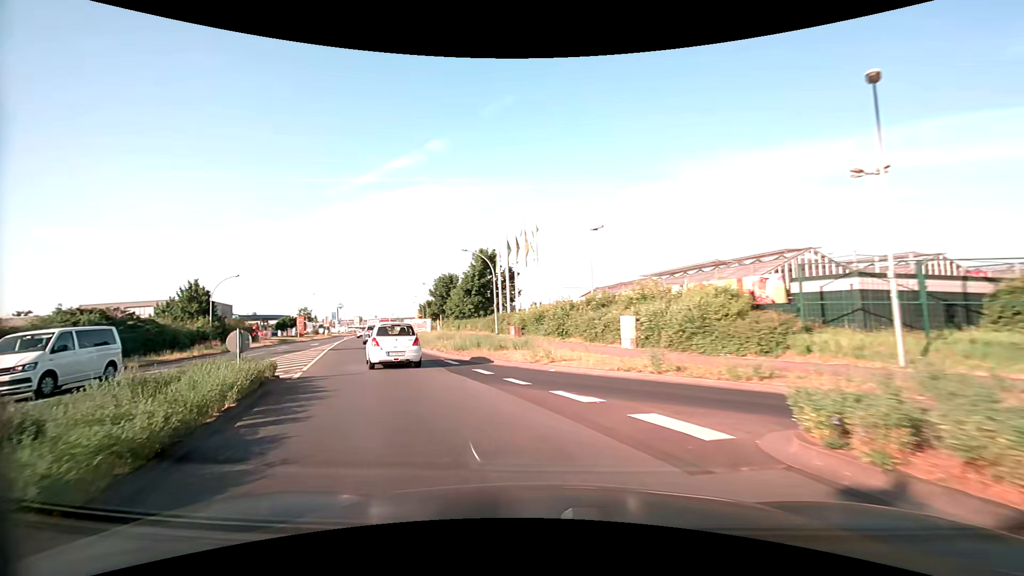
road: tertiary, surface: asphalt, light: Day
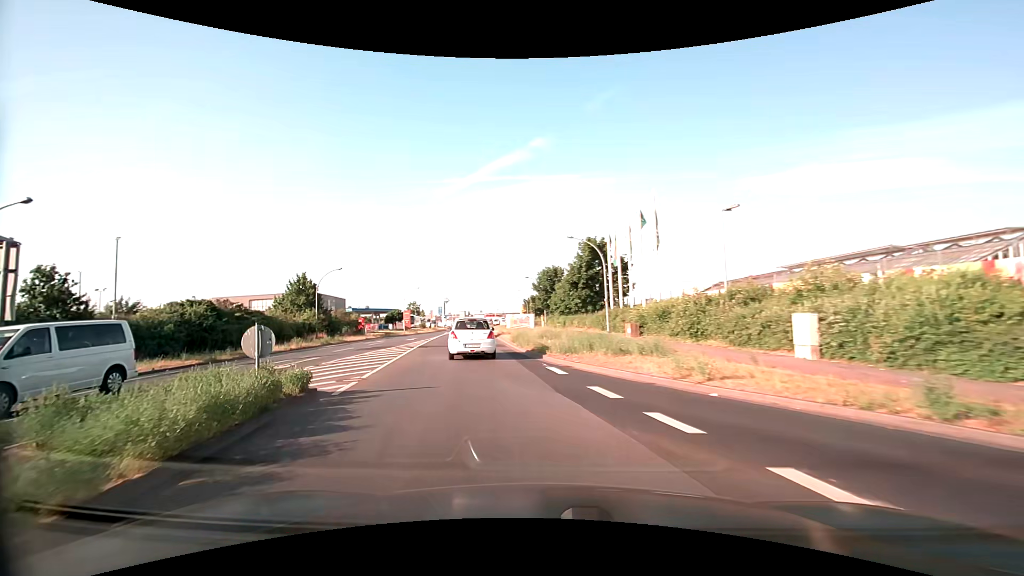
(-0.5, +4.9) m; -12°
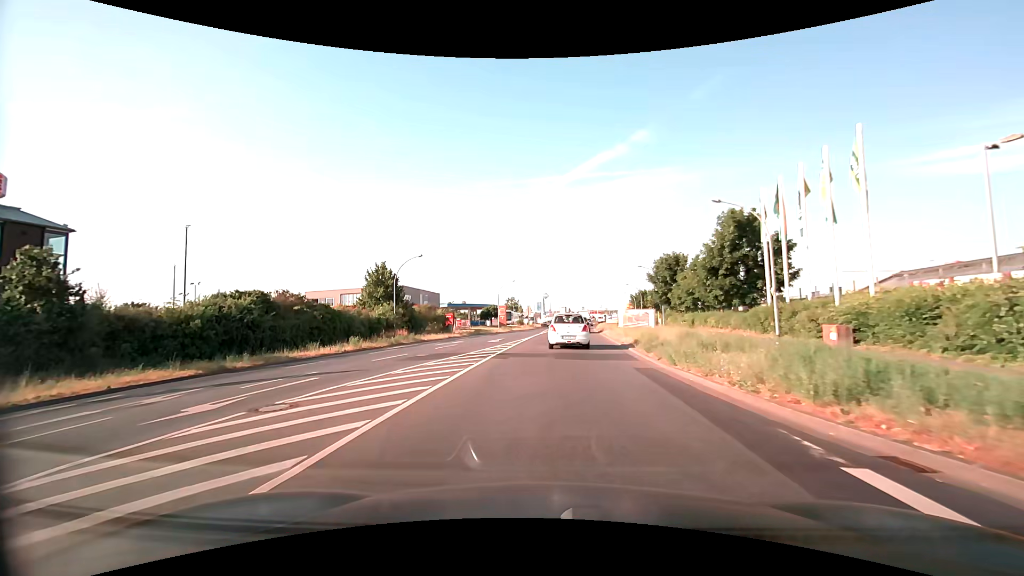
(-1.3, +9.9) m; -12°
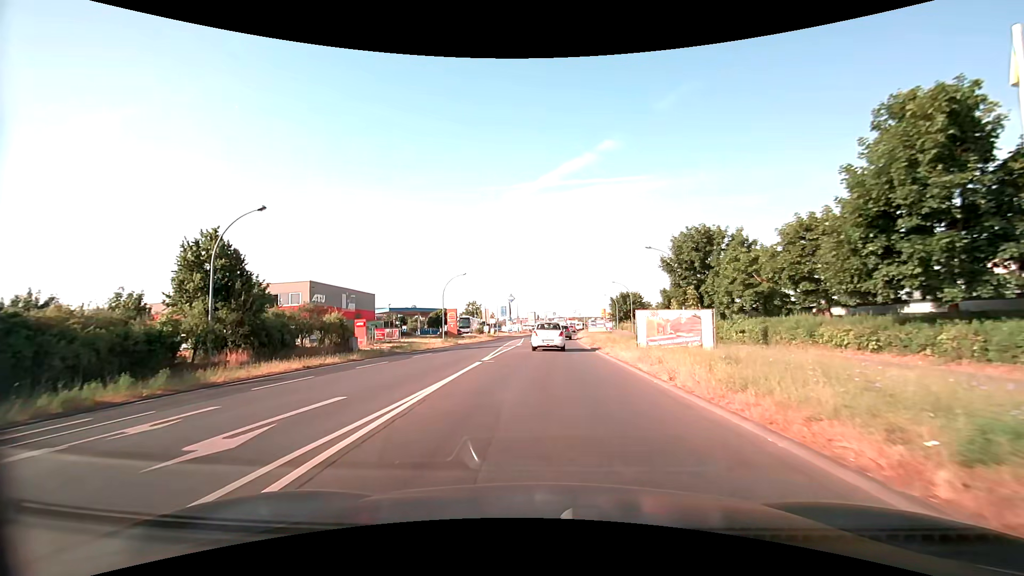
(+0.4, +22.1) m; +4°
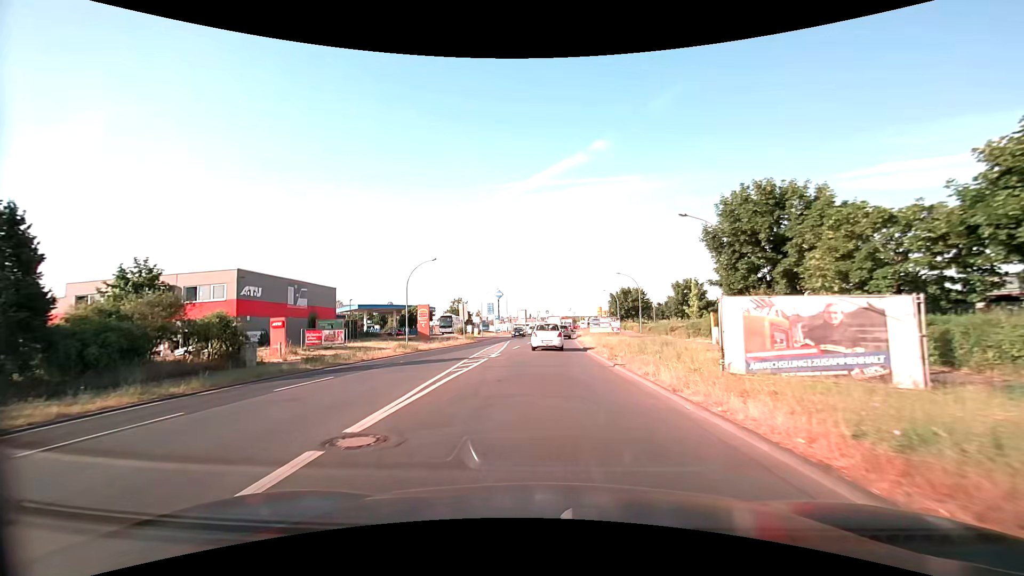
(0.0, +12.5) m; 0°
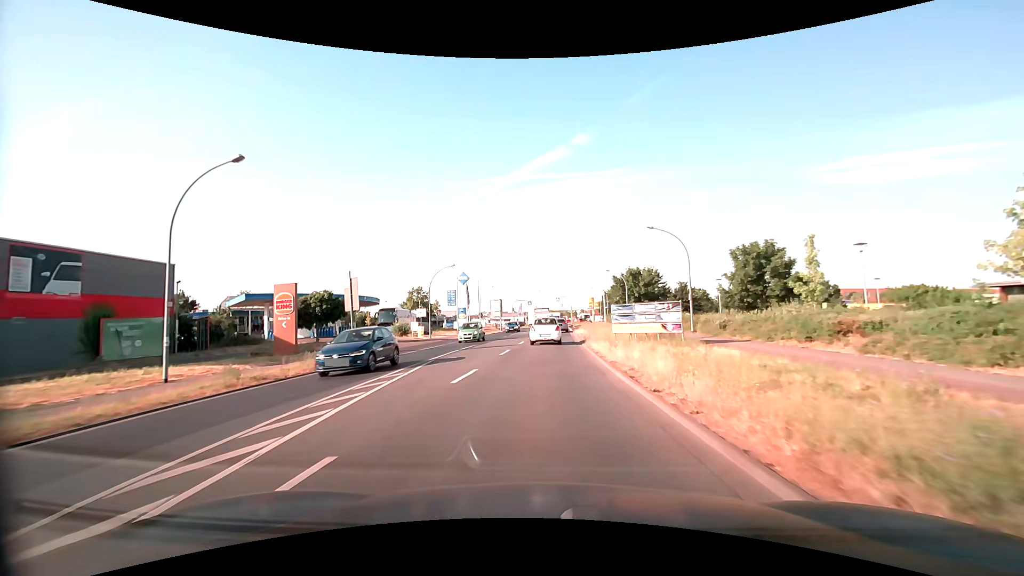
(+0.4, +27.5) m; +2°
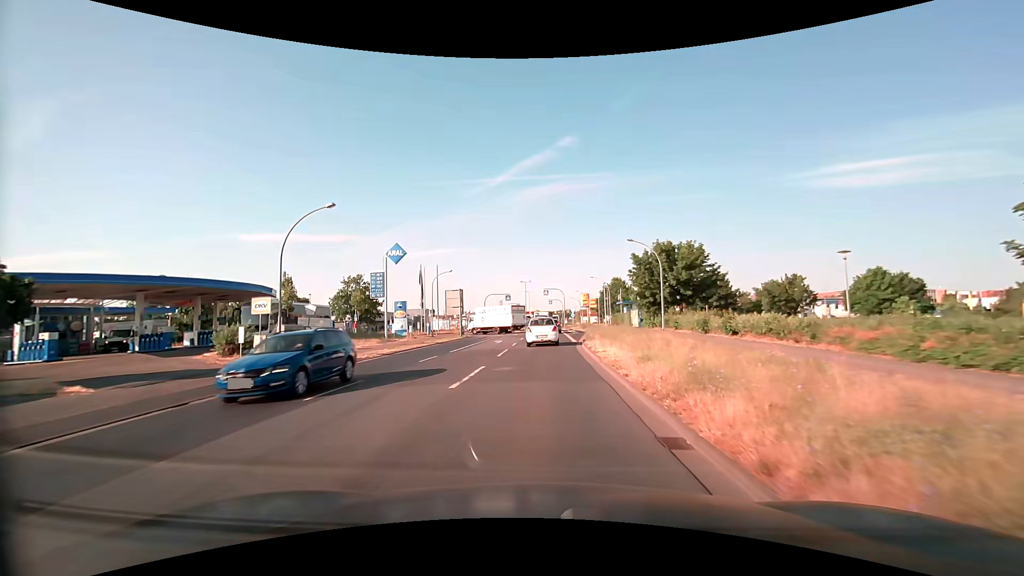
(+0.5, +27.8) m; +2°
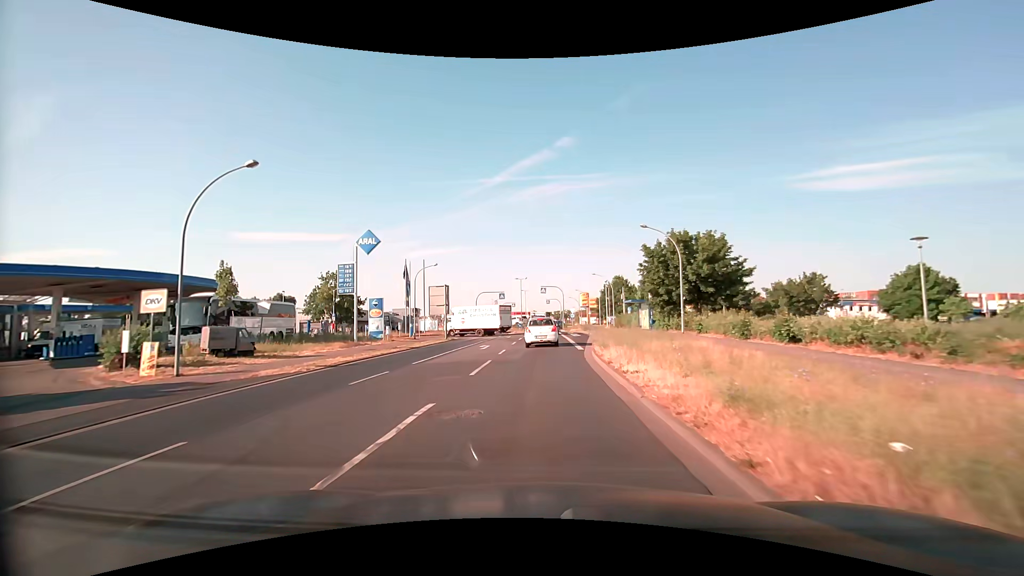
(0.0, +6.7) m; 0°
(0, +10) (0, +20) (0, +30) (0, +40) (0, +50) (0, +60) (0, +70) (+3, +80) (+11, +86) (+20, +87) m
